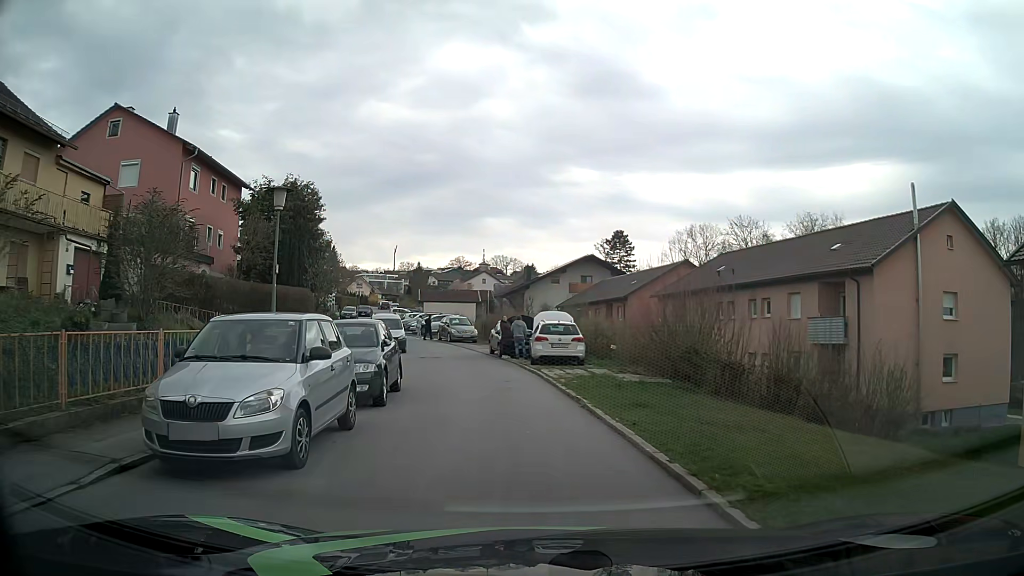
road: residential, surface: asphalt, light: Day
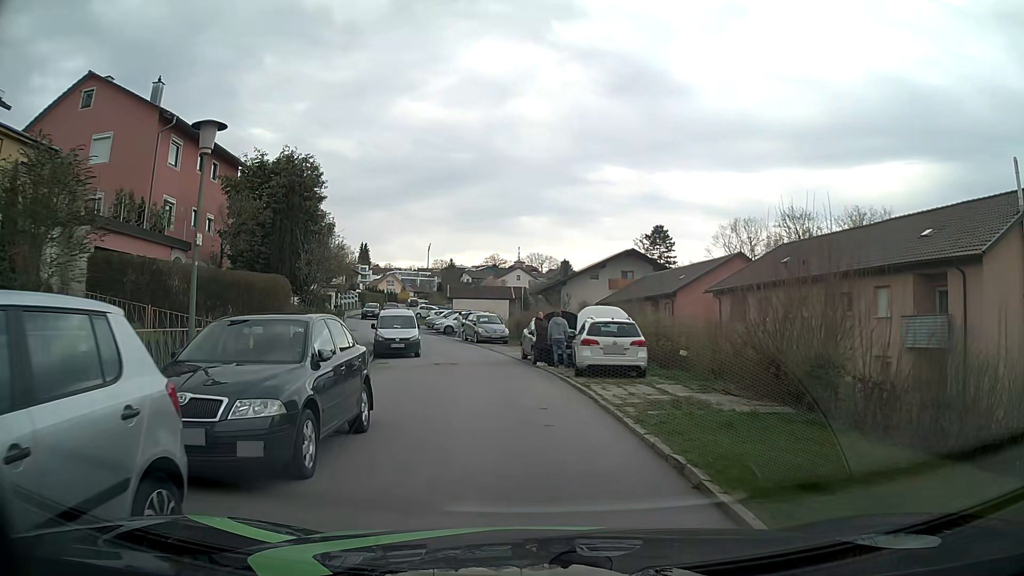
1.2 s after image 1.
(-0.2, +5.6) m; -4°
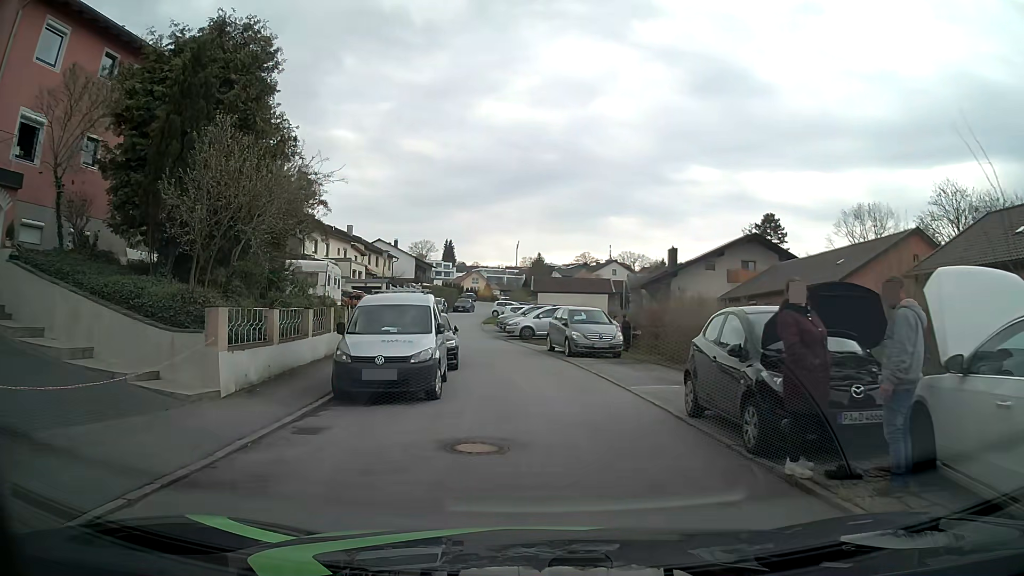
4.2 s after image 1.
(-0.9, +14.7) m; -7°
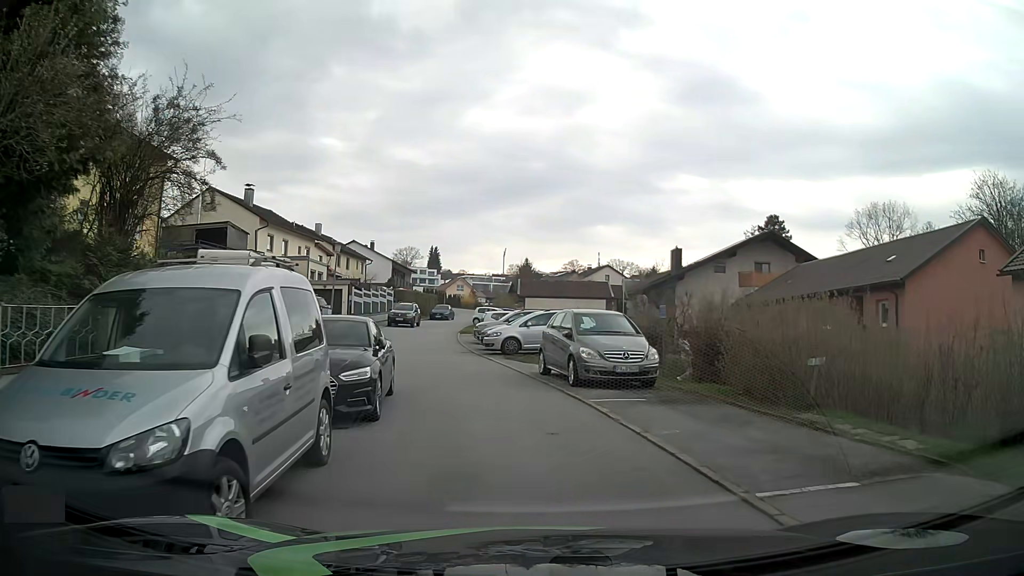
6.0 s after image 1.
(0.0, +7.7) m; 0°
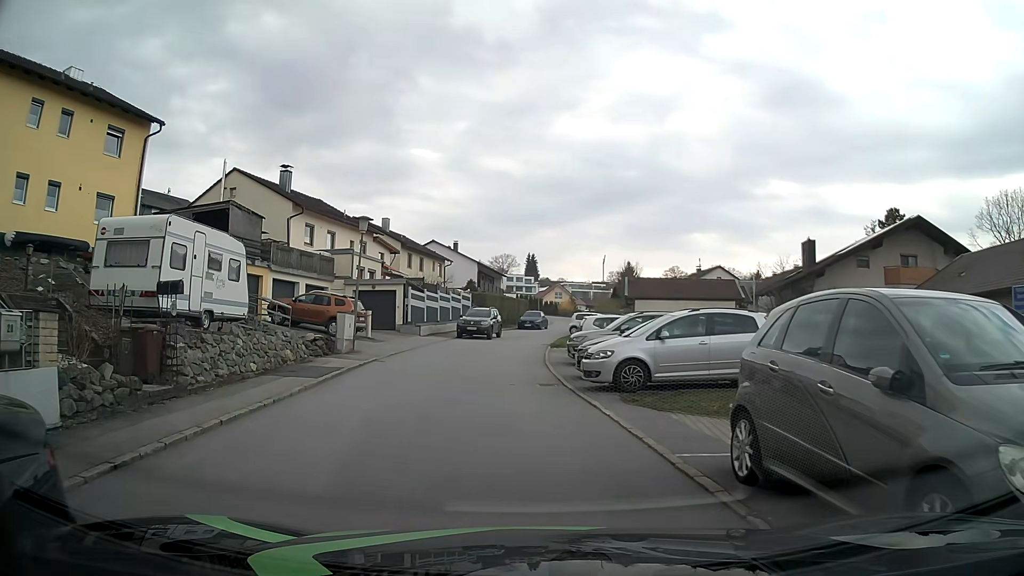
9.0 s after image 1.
(-0.3, +10.6) m; -7°
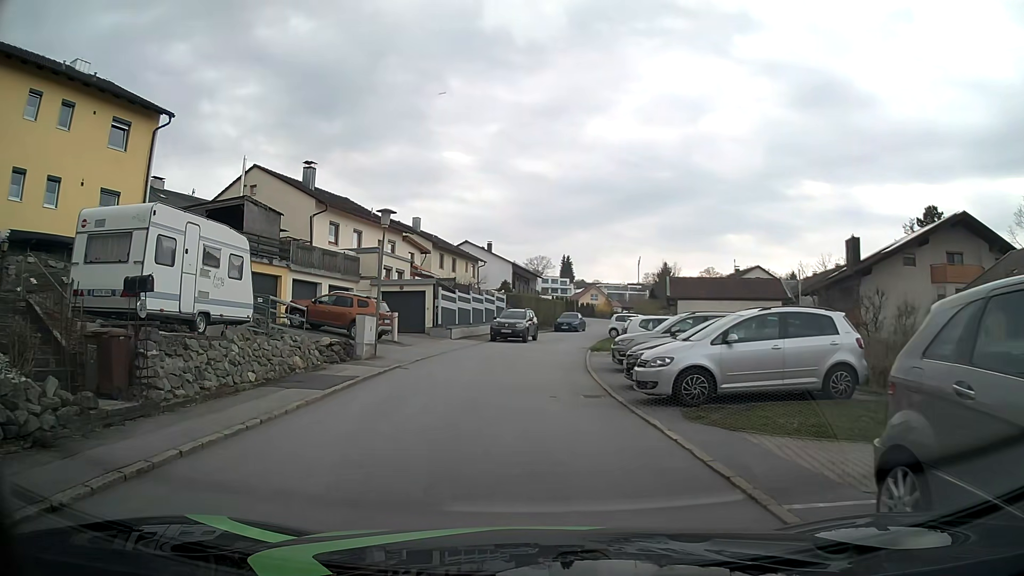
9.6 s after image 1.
(-0.1, +2.1) m; -4°
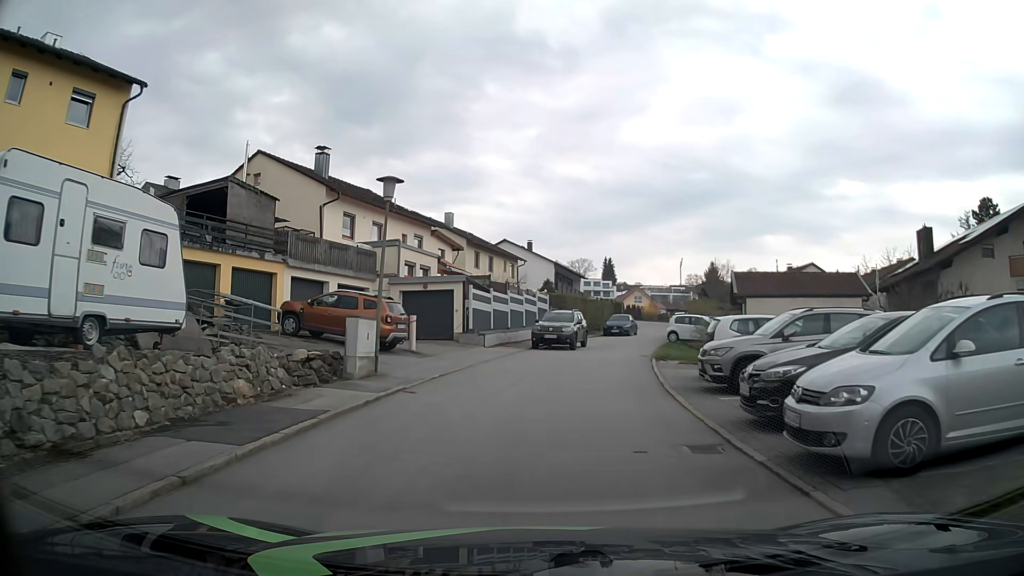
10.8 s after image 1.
(-0.2, +5.4) m; -4°
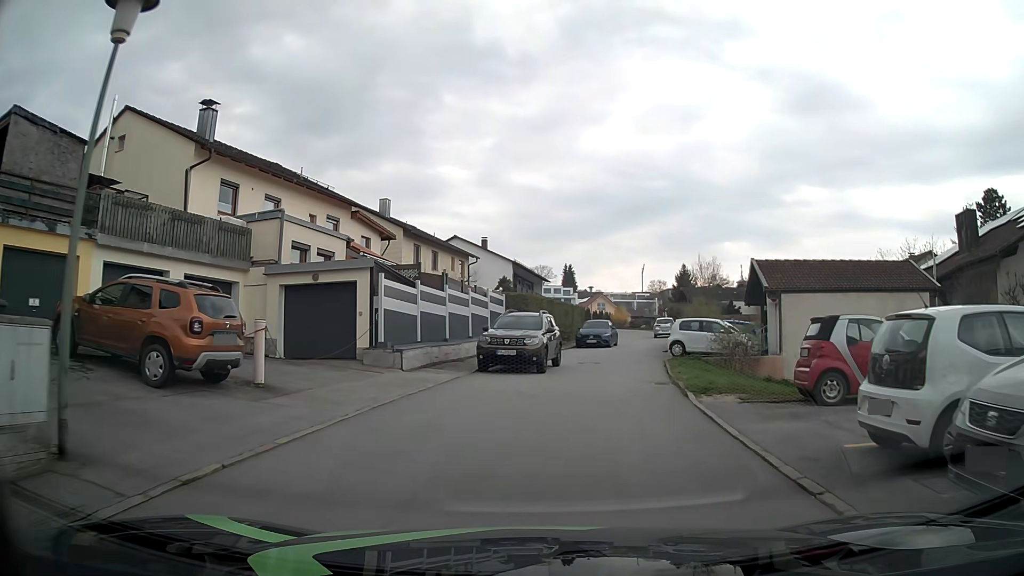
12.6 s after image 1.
(+0.4, +10.0) m; +4°
(+1, +10) (+2, +20) (+4, +30) (+6, +39) (+7, +49) (+9, +59) (+10, +69) (+8, +79) (+3, +87) (-5, +93) m
